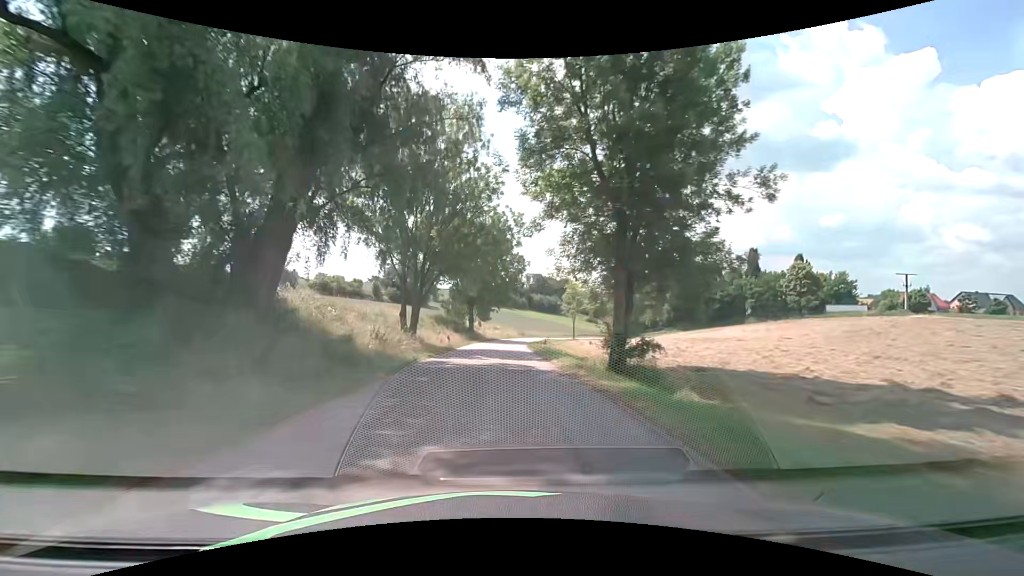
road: tertiary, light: Day
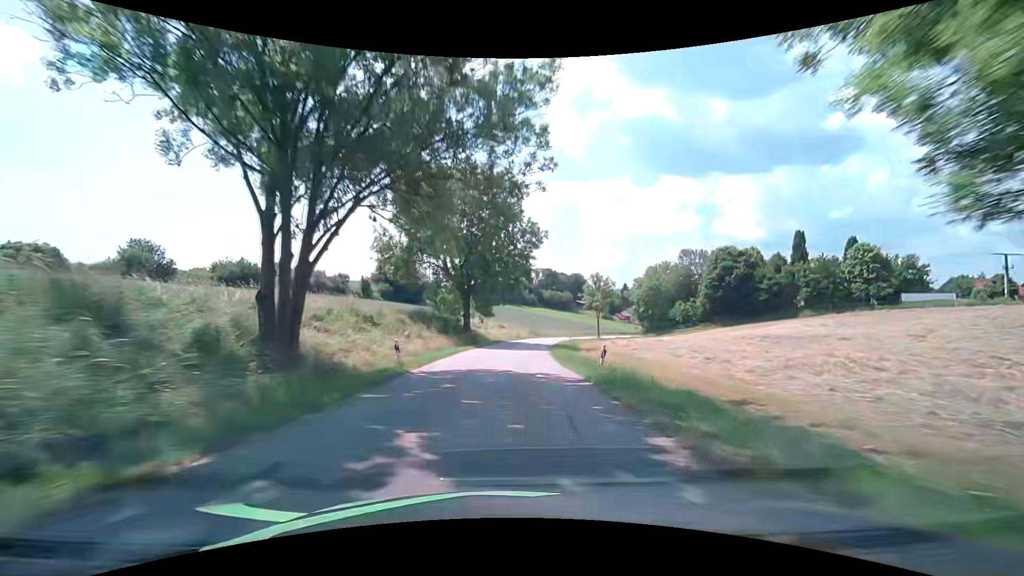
(0.0, +20.1) m; -1°
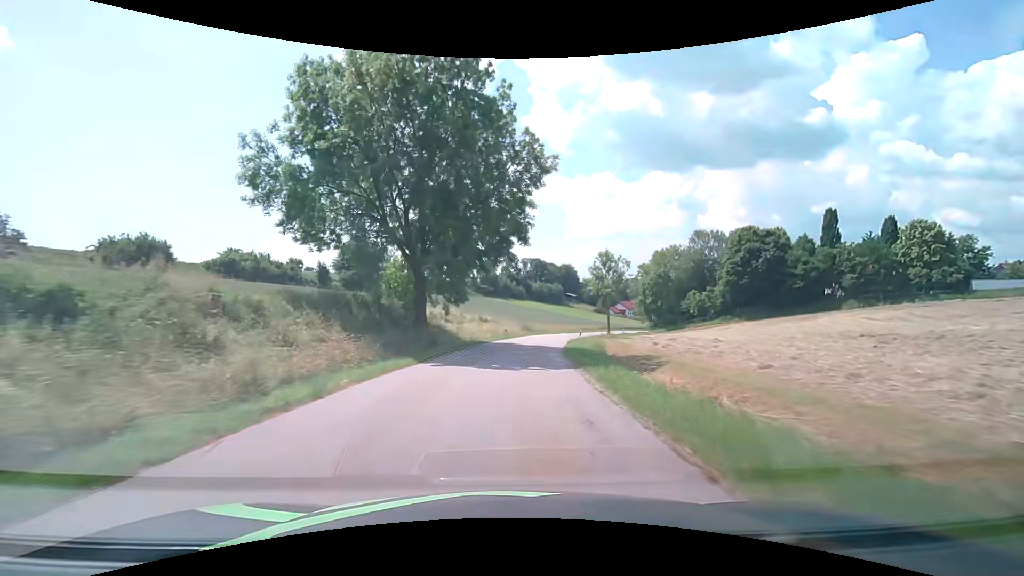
(+0.4, +20.2) m; +3°
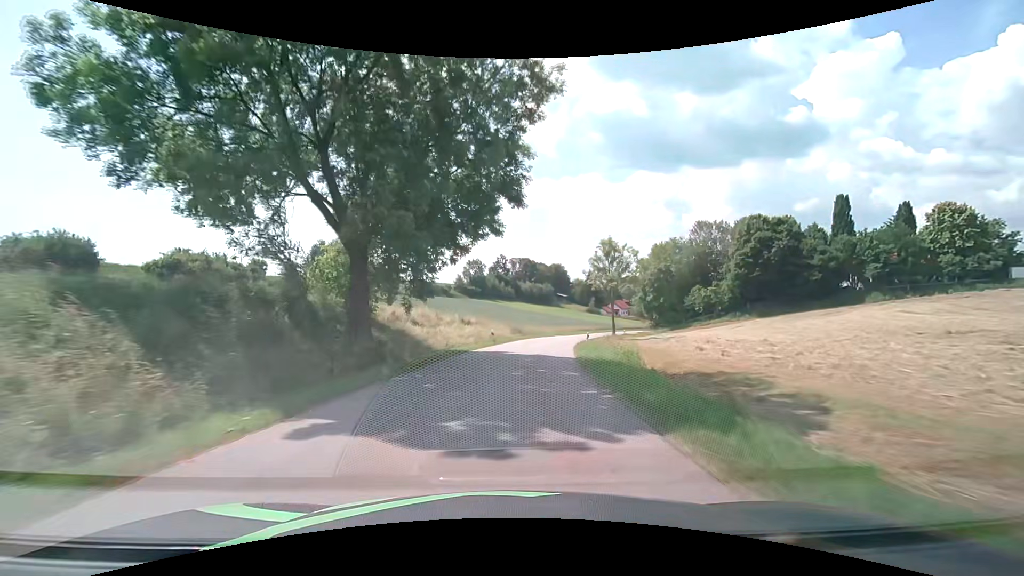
(-0.1, +10.1) m; 0°
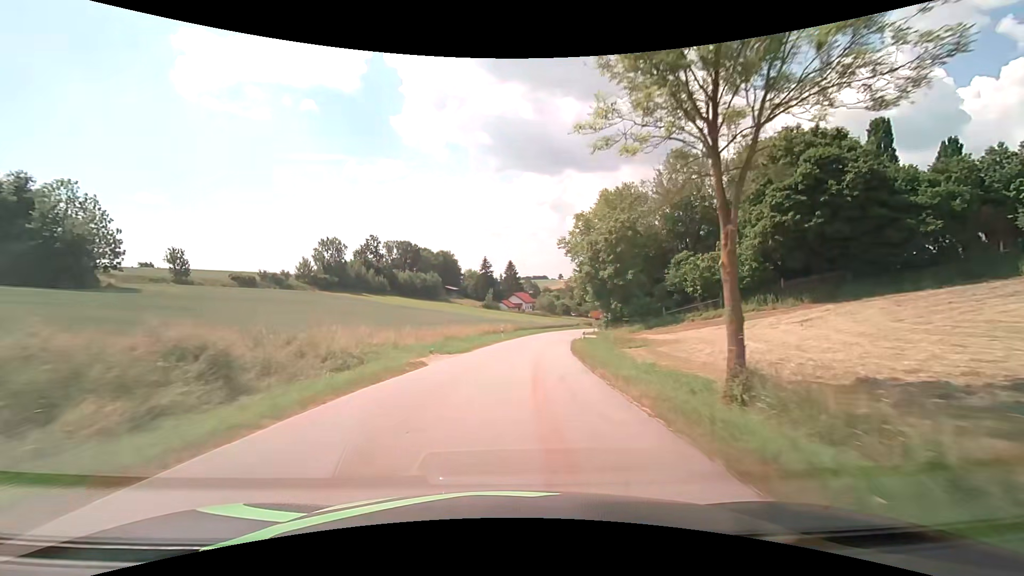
(+5.1, +49.4) m; +12°
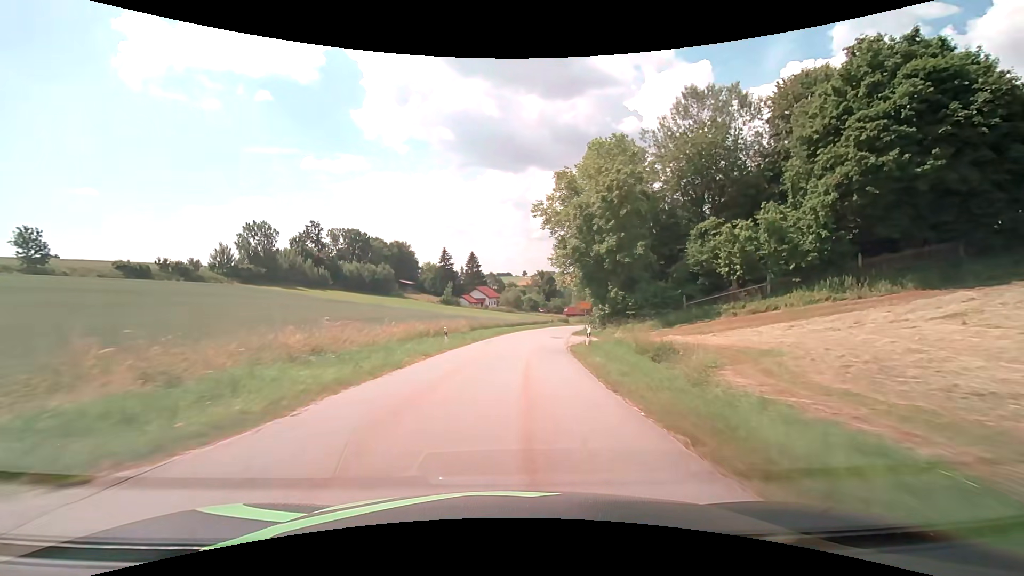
(+0.8, +18.8) m; +4°
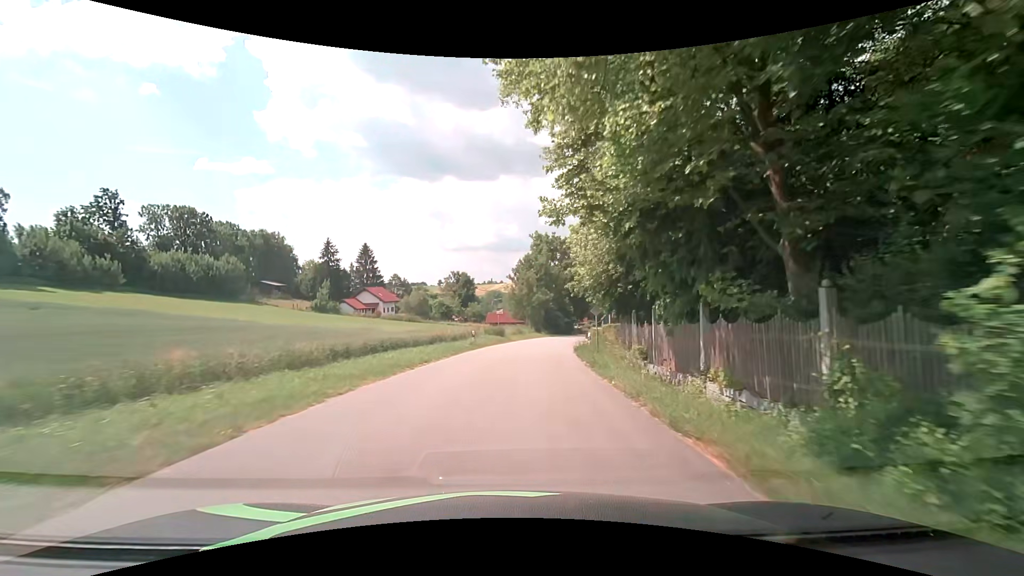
(+3.2, +42.2) m; +9°
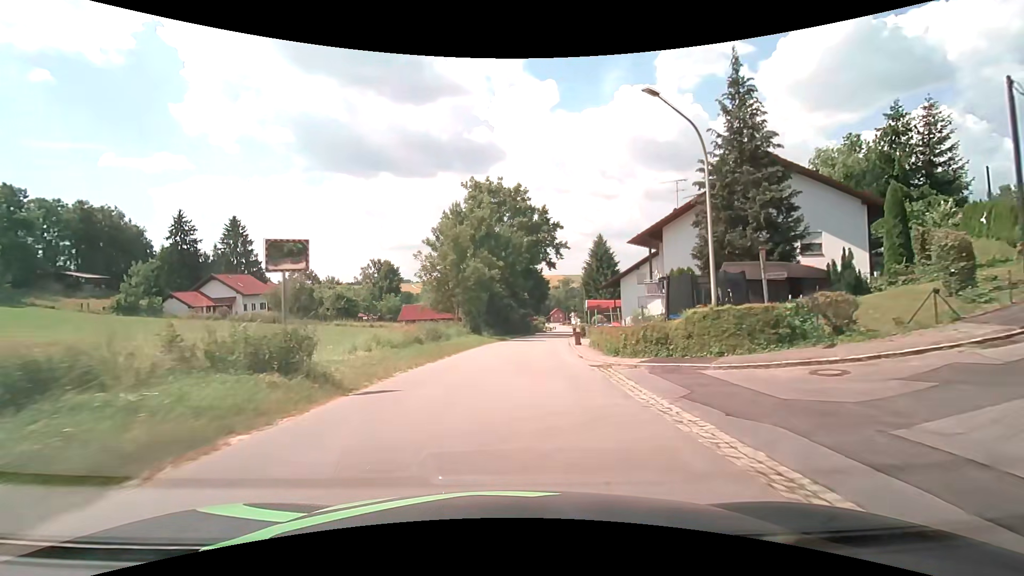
(+2.7, +37.3) m; +7°
(0, +10) (+1, +20) (+2, +30) (+3, +40) (+4, +50) (+5, +60) (+7, +70) (+8, +79) (+10, +89) (+12, +99) m
